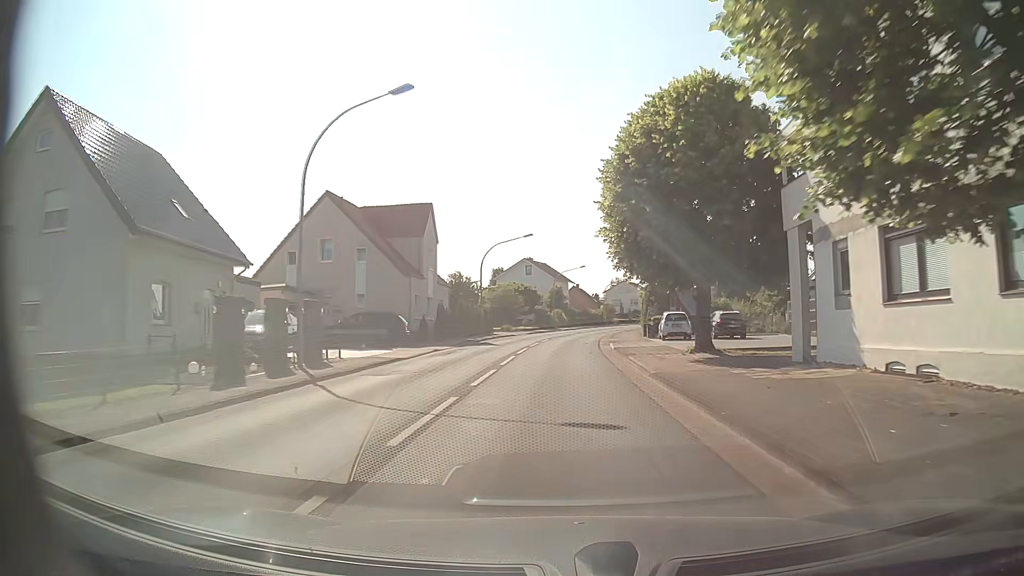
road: secondary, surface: asphalt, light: Day
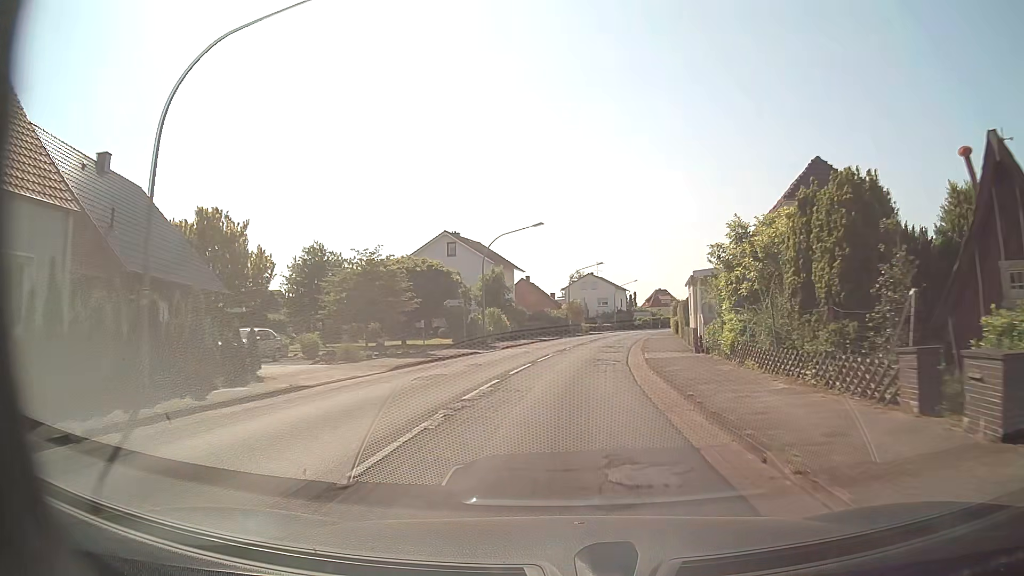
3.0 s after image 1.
(+0.7, +38.5) m; +4°
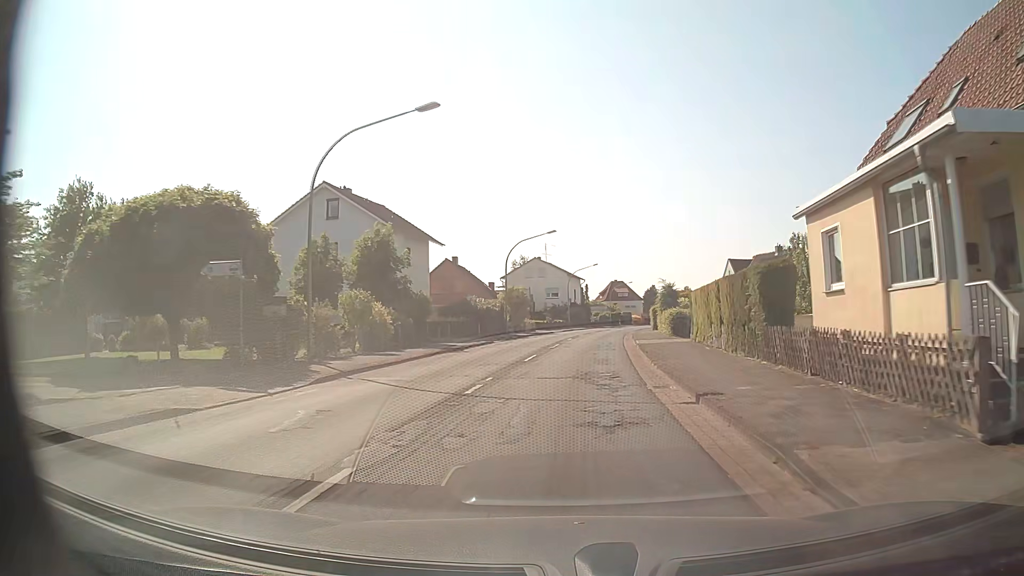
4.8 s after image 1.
(+1.0, +22.7) m; +5°
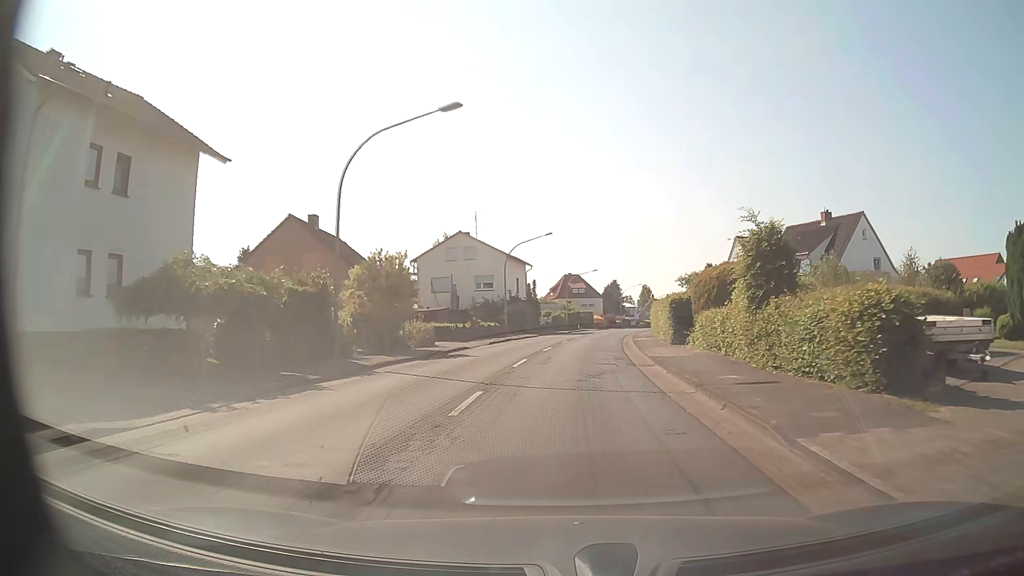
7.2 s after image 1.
(+1.1, +30.2) m; +4°
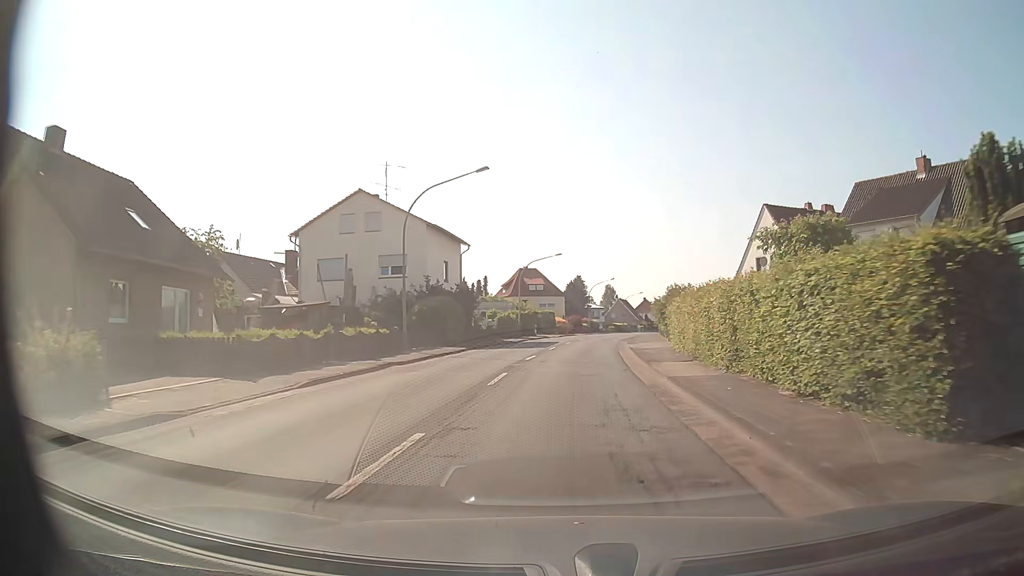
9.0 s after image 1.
(+0.8, +22.5) m; +4°
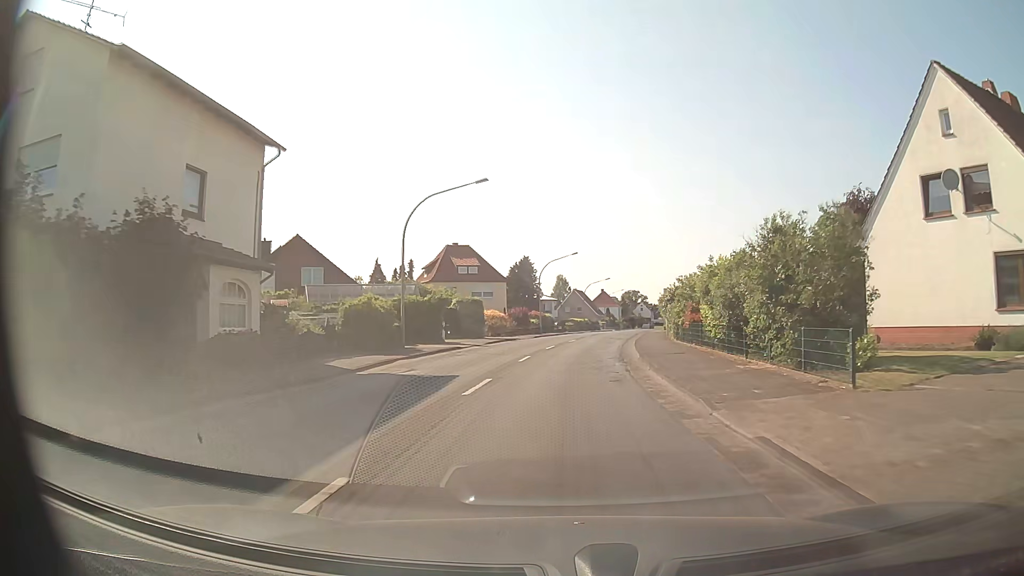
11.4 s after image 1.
(+1.0, +29.9) m; +4°
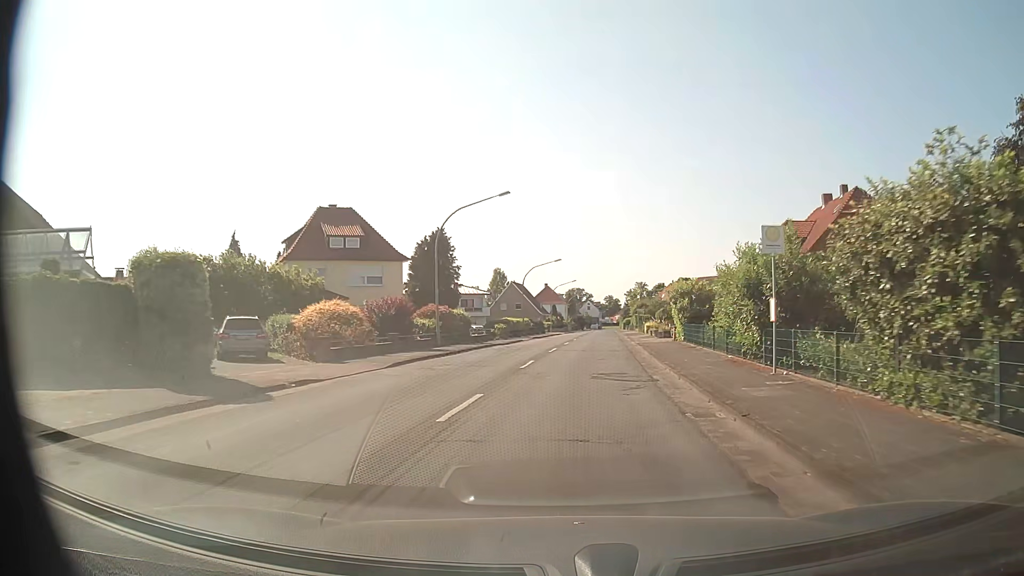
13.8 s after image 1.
(+1.3, +30.1) m; +5°
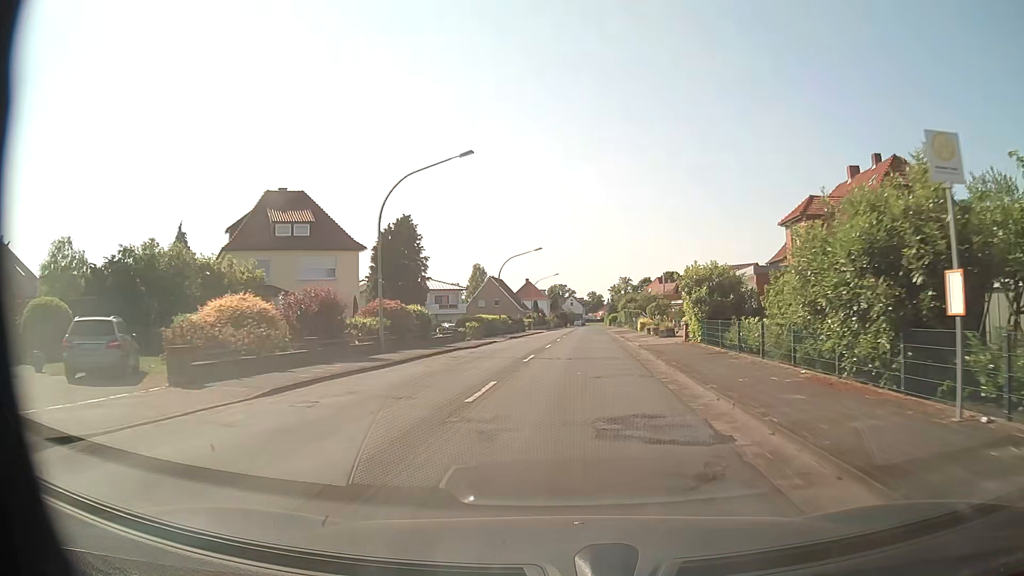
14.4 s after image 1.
(+0.1, +7.6) m; +2°
(0, +10) (+1, +20) (+1, +30) (+1, +40) (+2, +50) (+2, +60) (+3, +70) (+3, +80) (+4, +90) (+4, +100) m
